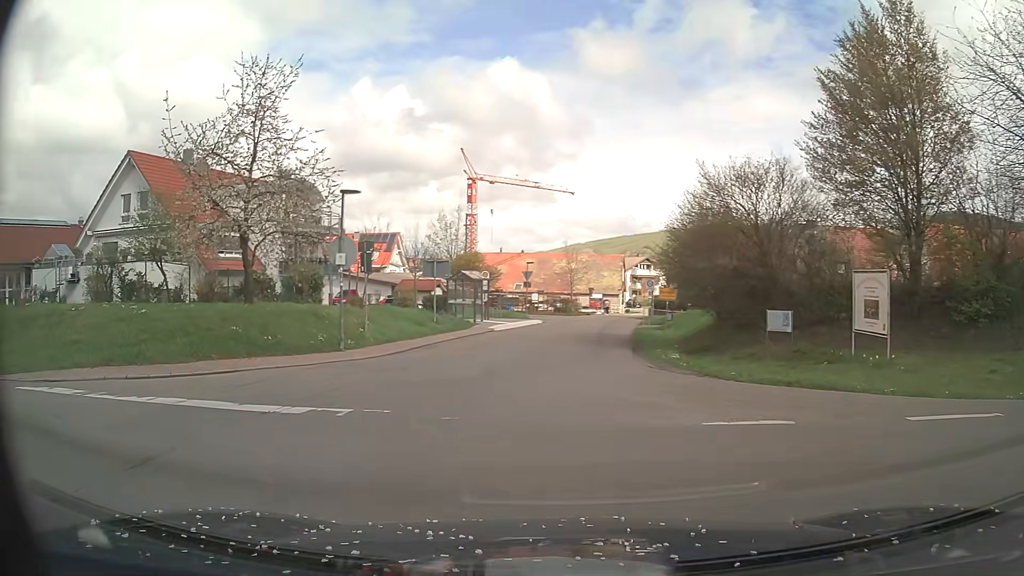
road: residential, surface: asphalt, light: Day
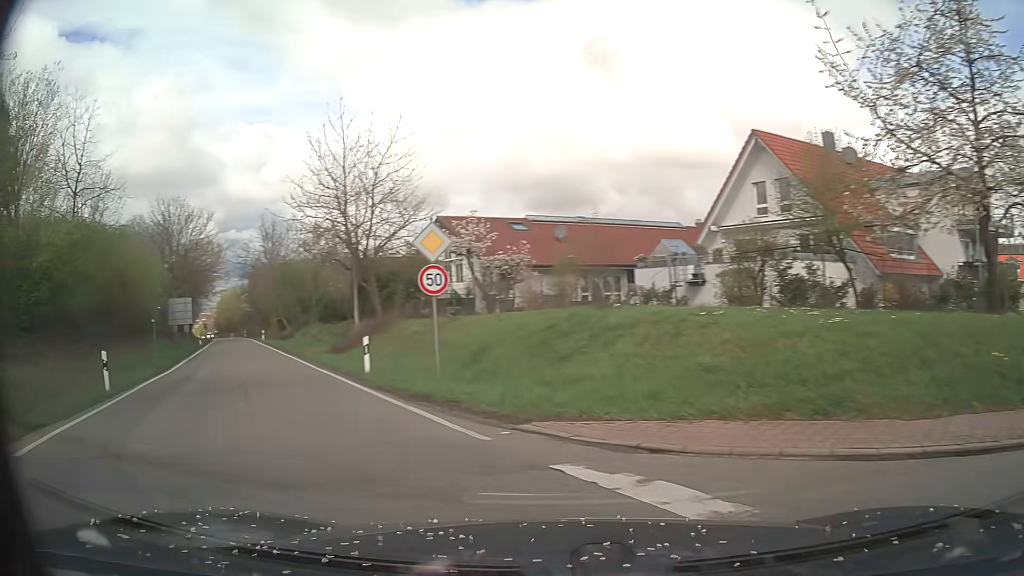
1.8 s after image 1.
(-4.0, +6.8) m; -54°
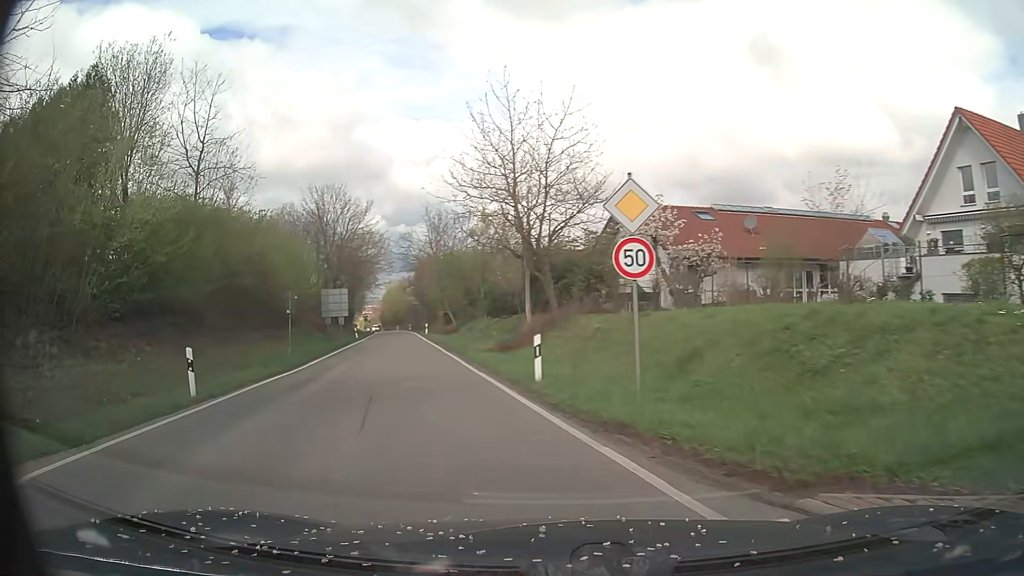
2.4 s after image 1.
(-0.5, +3.9) m; -14°
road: tertiary
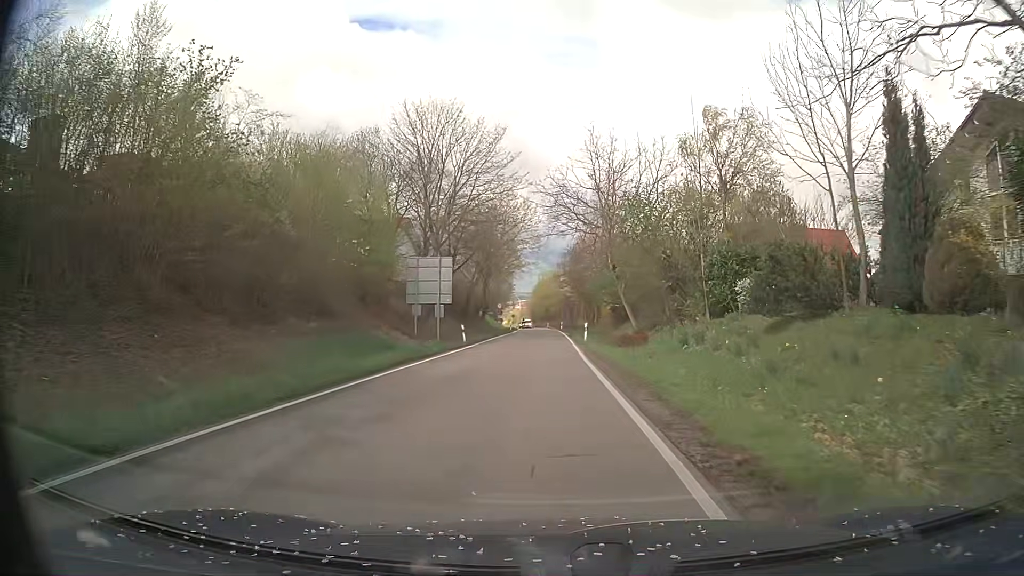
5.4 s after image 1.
(-5.2, +26.2) m; -14°
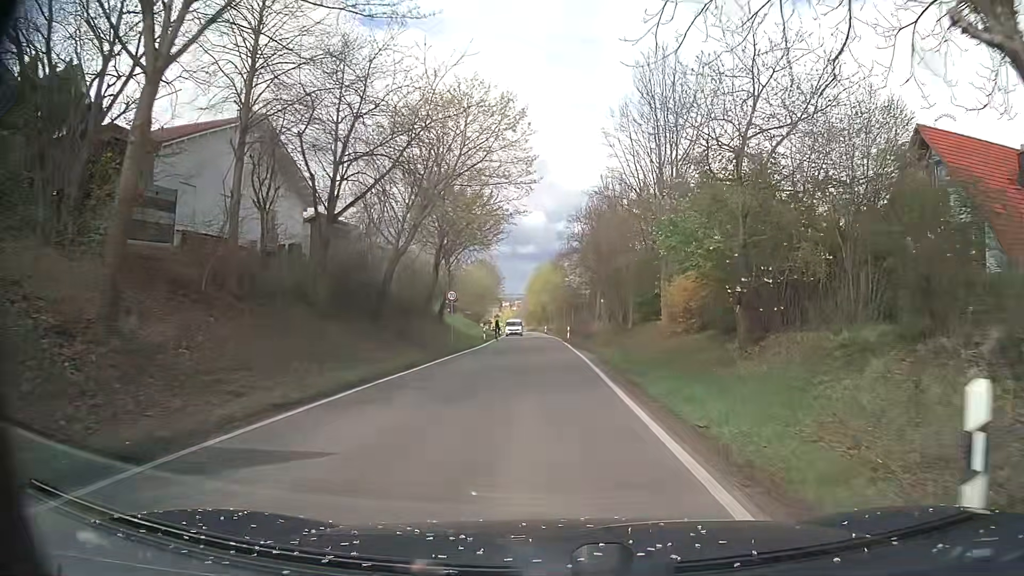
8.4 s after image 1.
(-0.1, +34.3) m; 0°
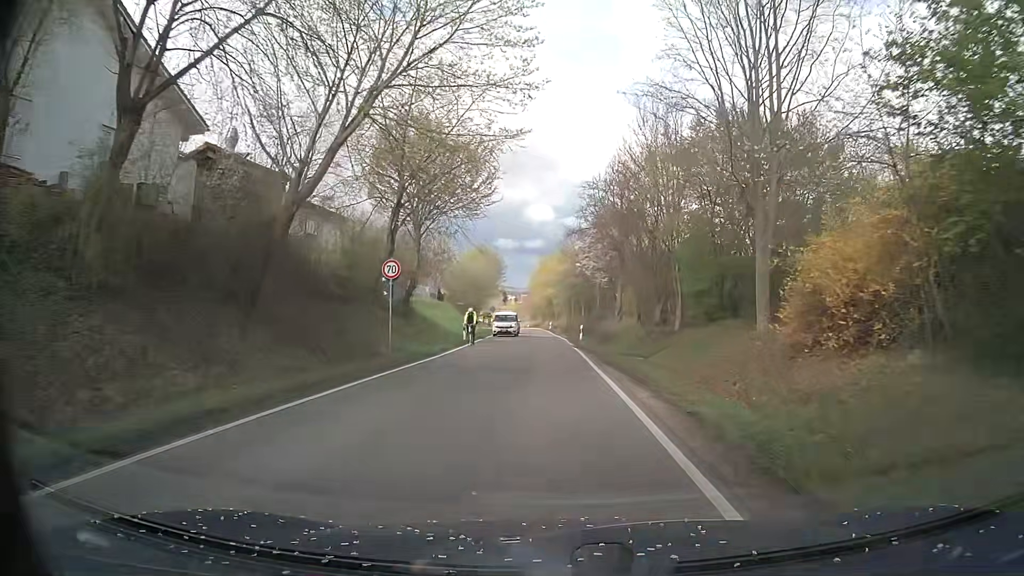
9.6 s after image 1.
(+0.1, +14.9) m; 0°
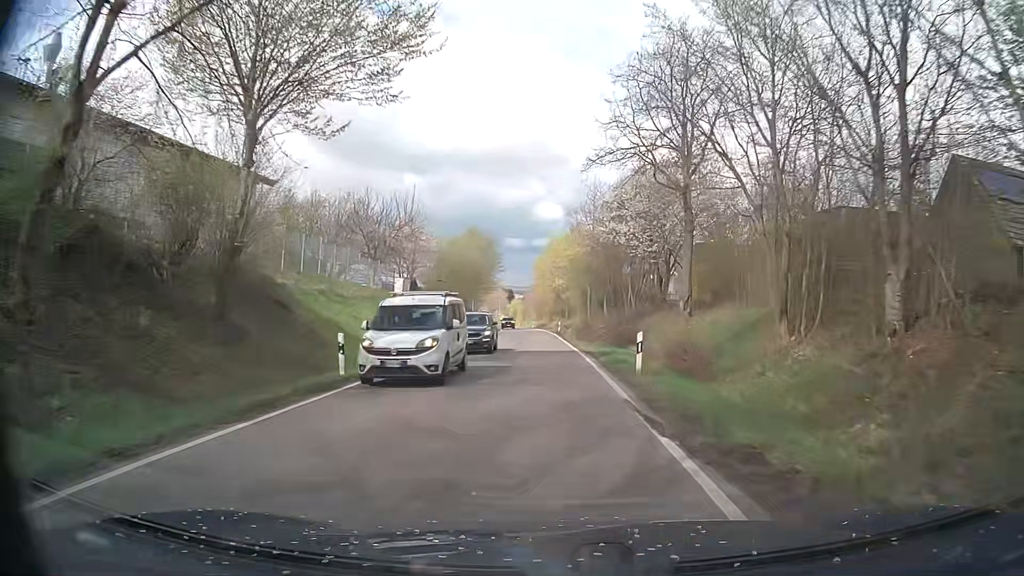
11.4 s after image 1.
(-0.3, +23.4) m; -1°
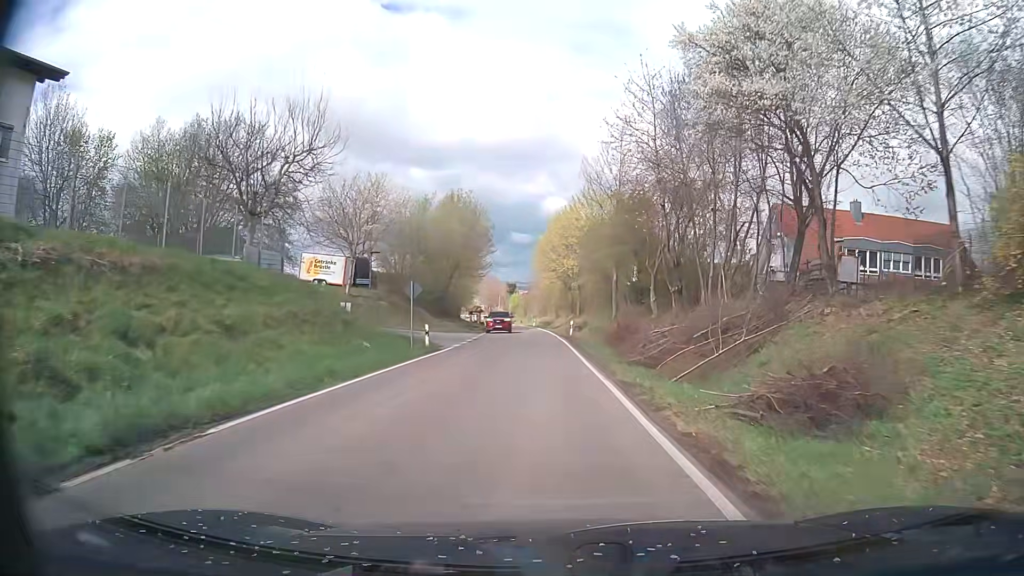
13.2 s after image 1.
(-0.4, +23.5) m; 0°
(0, +10) (0, +20) (-1, +30) (-1, +40) (-2, +50) (-3, +60) (-4, +70) (-5, +80) (-6, +90) (-7, +100) m
